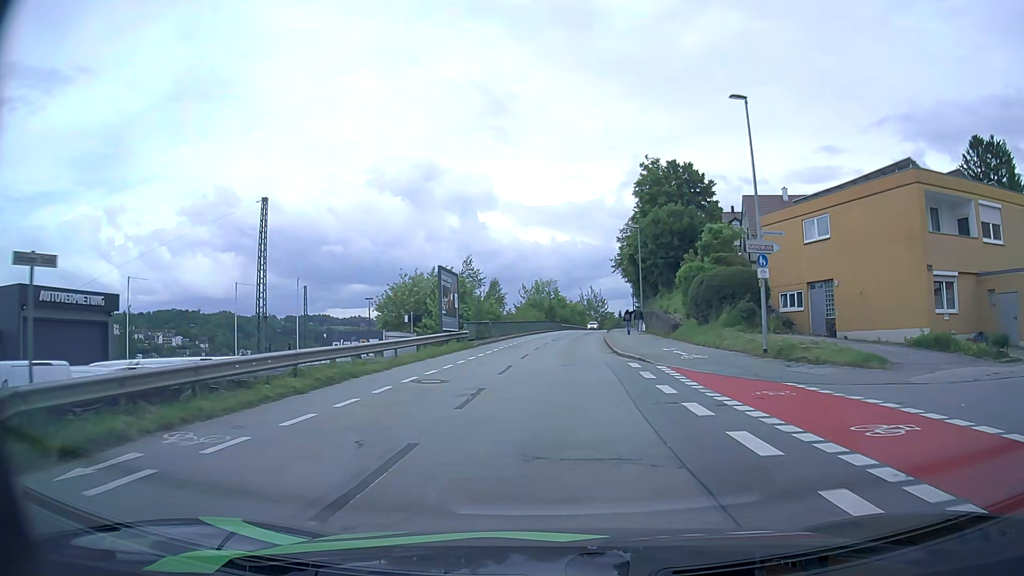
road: residential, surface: asphalt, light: Day
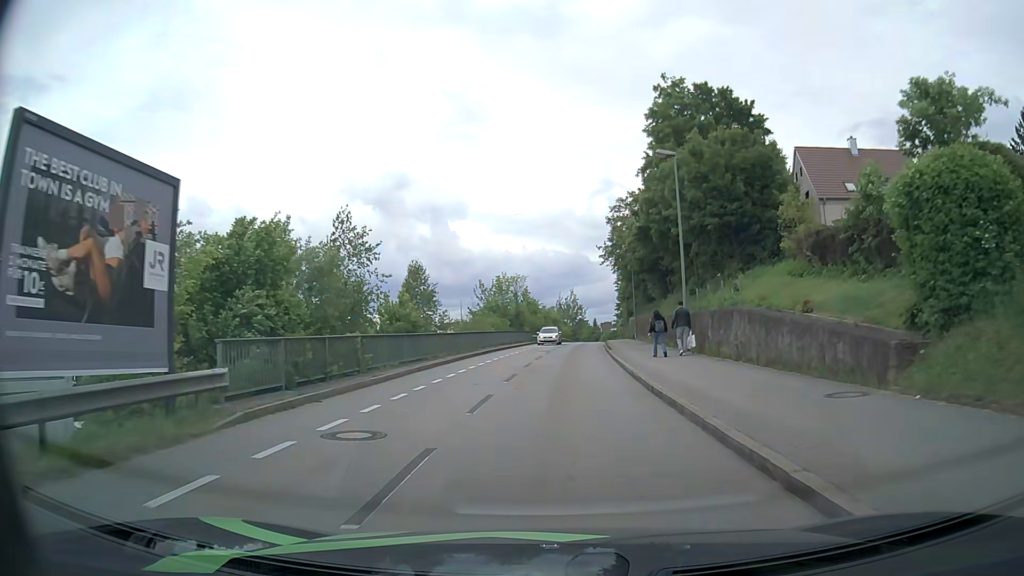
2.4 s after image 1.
(+0.6, +24.0) m; +3°
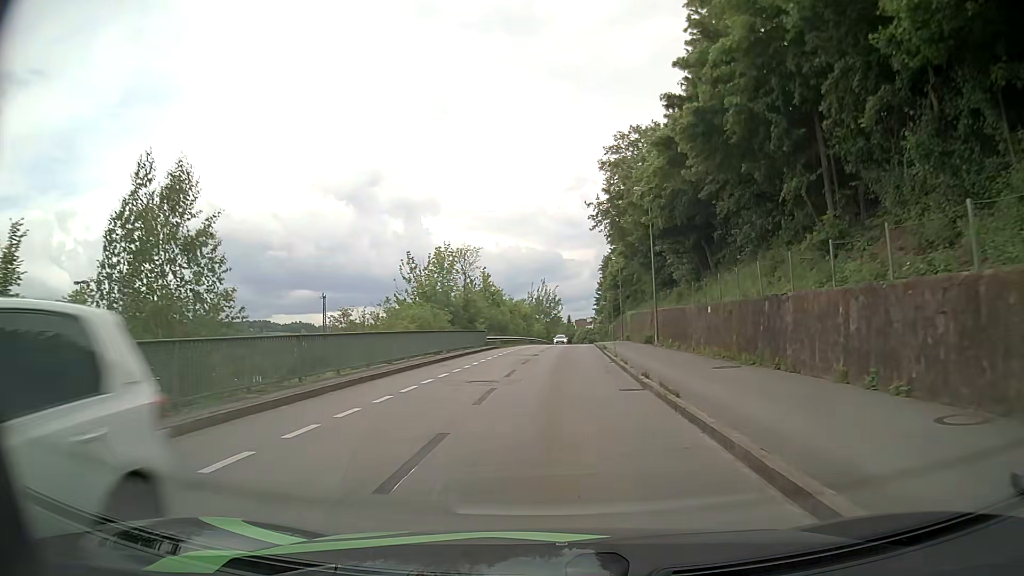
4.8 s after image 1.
(+0.6, +23.0) m; +2°
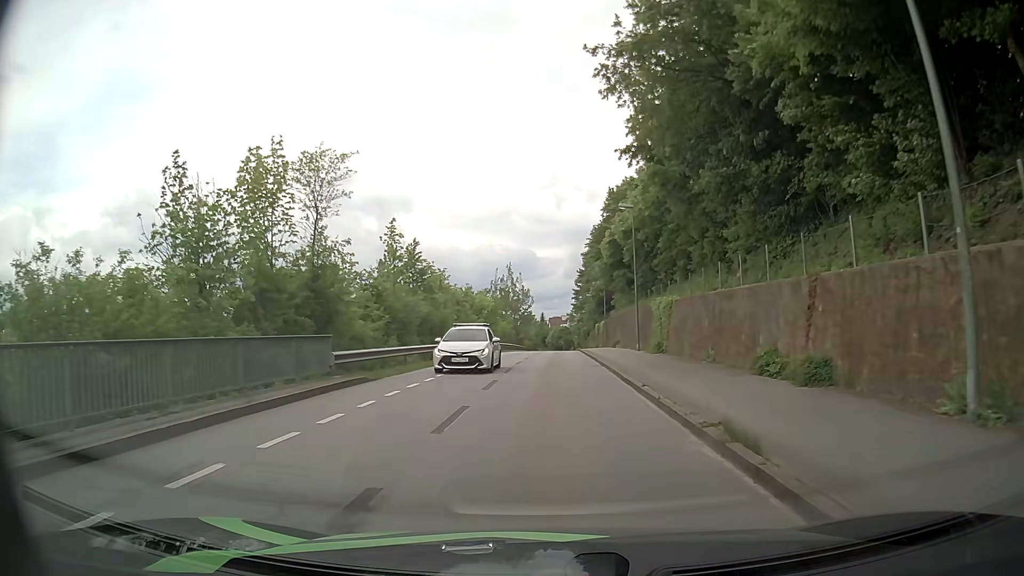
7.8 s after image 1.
(+0.7, +26.8) m; +2°
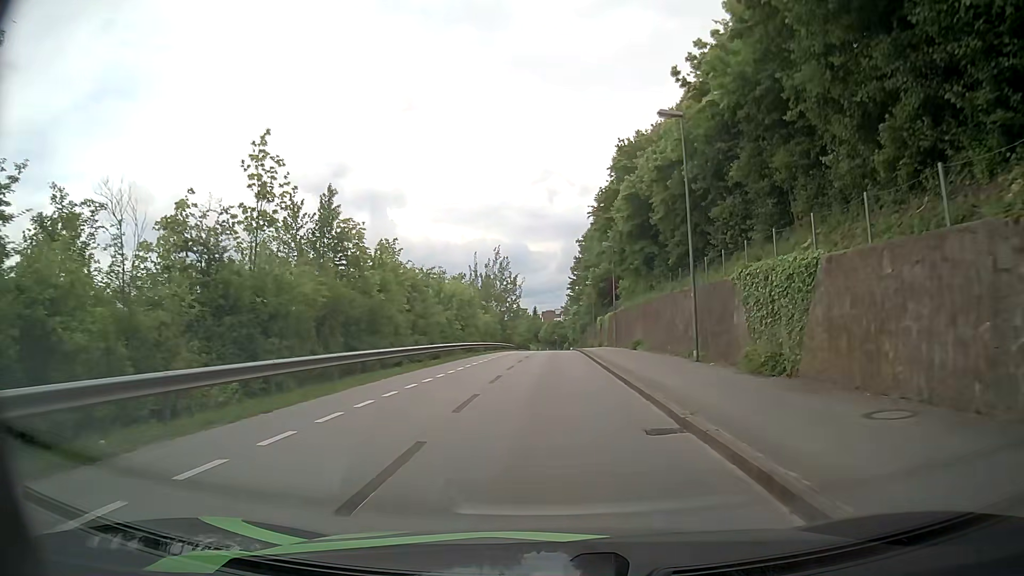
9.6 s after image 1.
(+0.1, +15.8) m; 0°
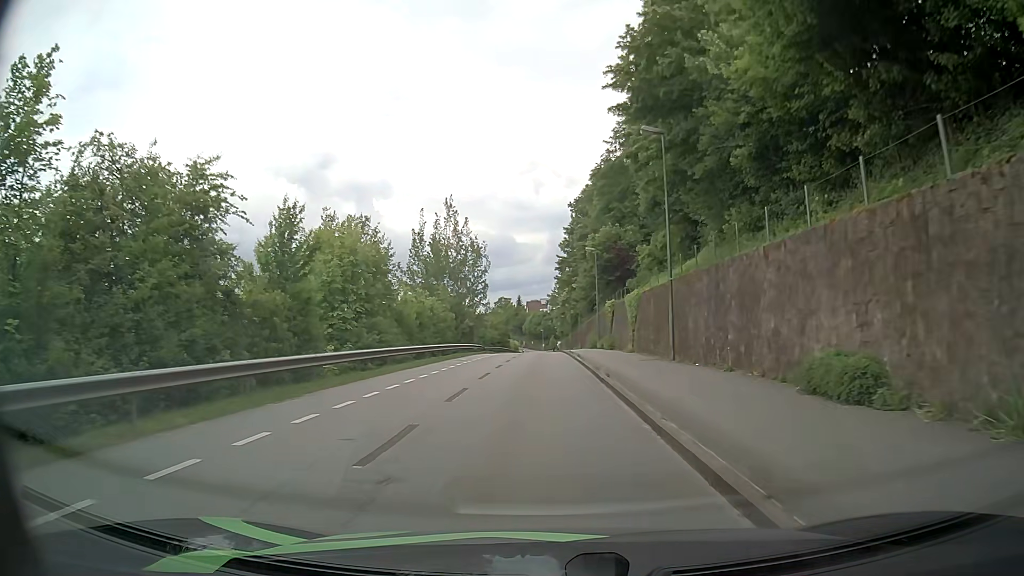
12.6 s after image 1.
(+0.6, +28.5) m; +1°
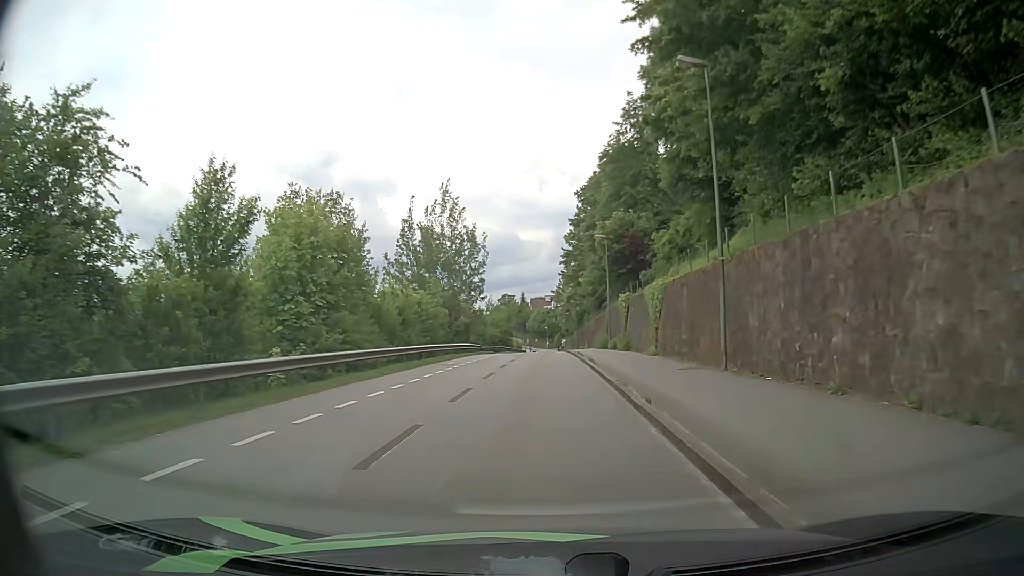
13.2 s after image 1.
(0.0, +6.1) m; 0°
